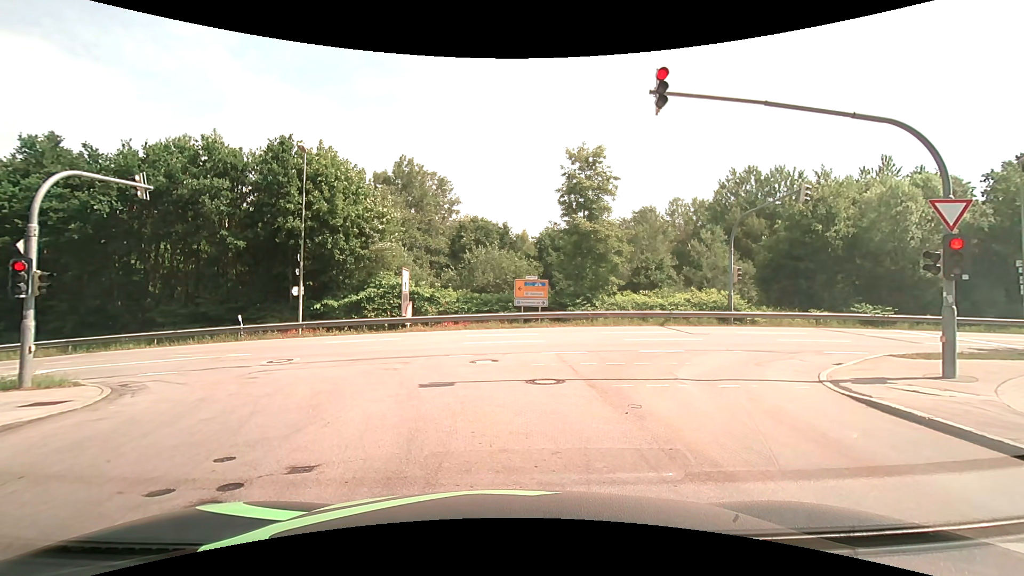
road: residential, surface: asphalt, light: Day
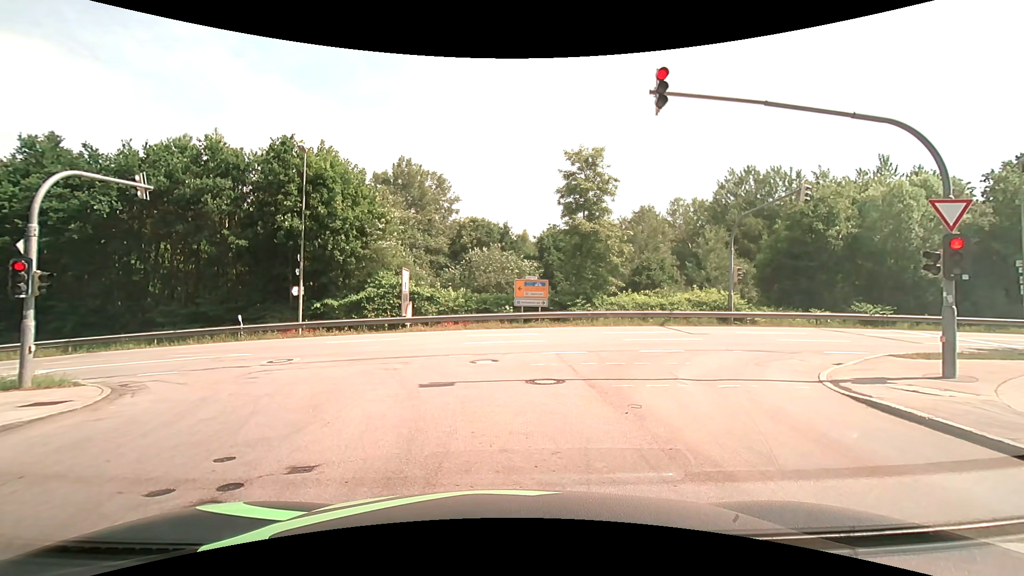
(0.0, 0.0) m; 0°
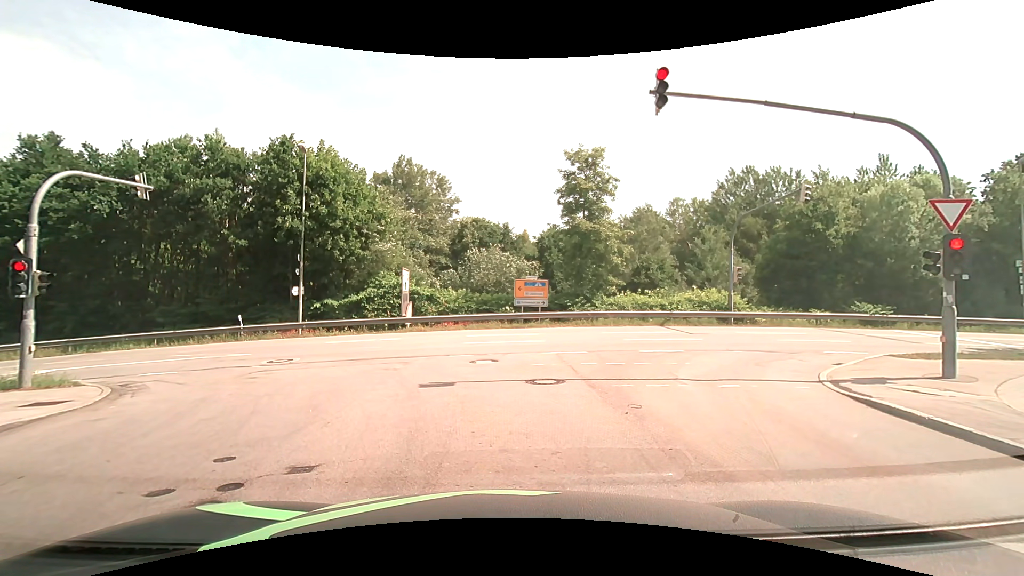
(0.0, 0.0) m; 0°
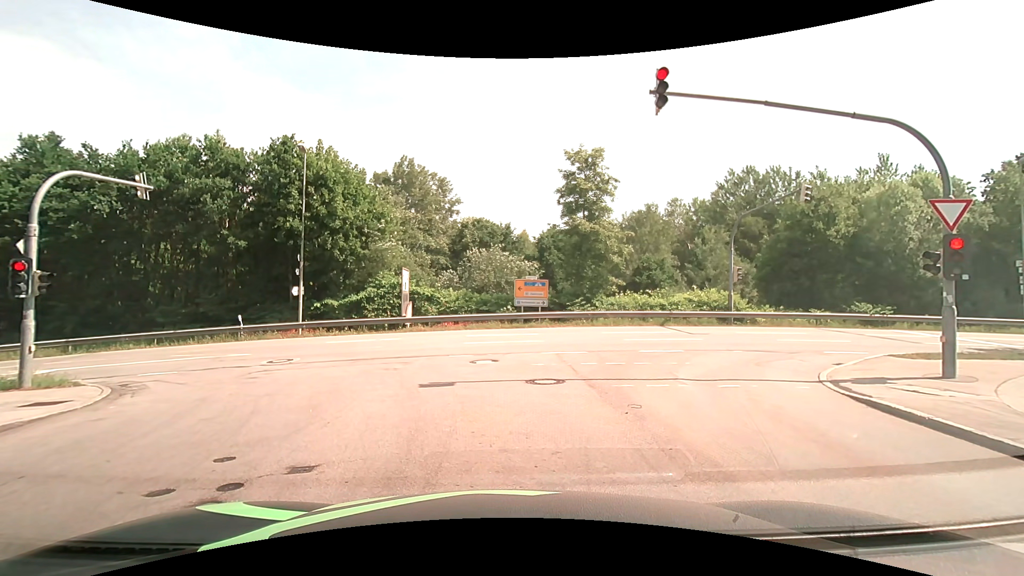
(0.0, 0.0) m; 0°
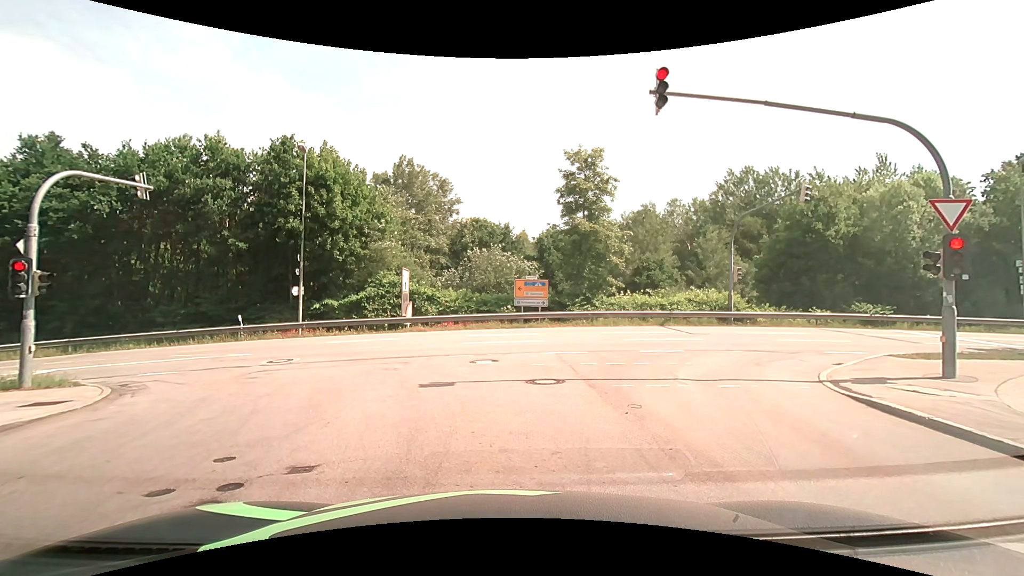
(0.0, 0.0) m; 0°
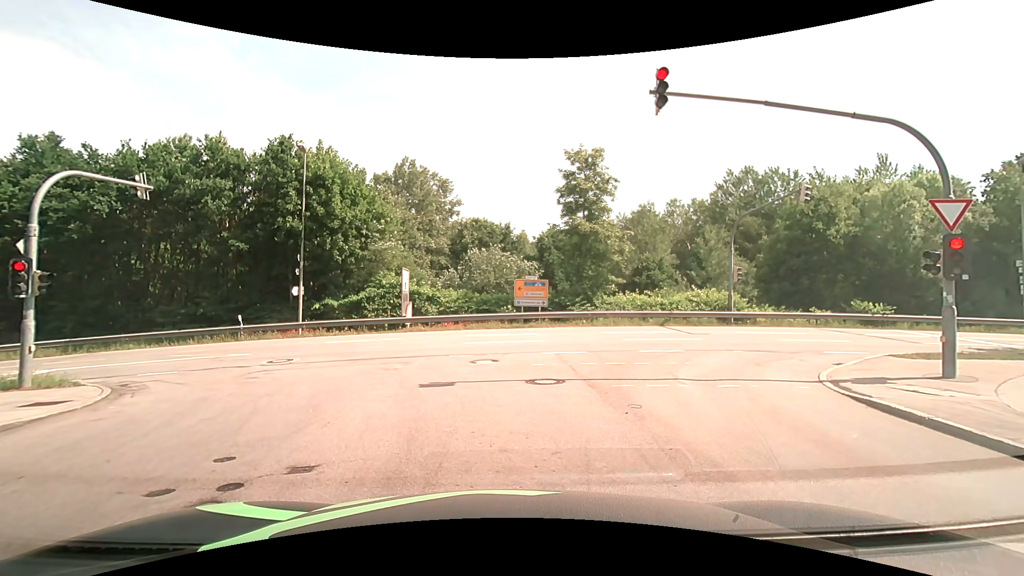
(0.0, 0.0) m; 0°
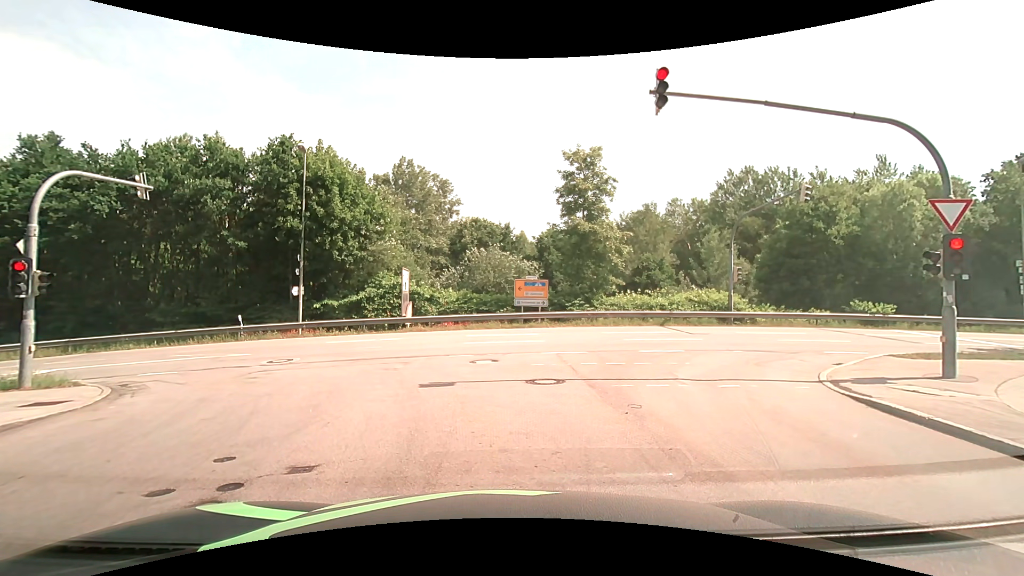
(0.0, 0.0) m; 0°
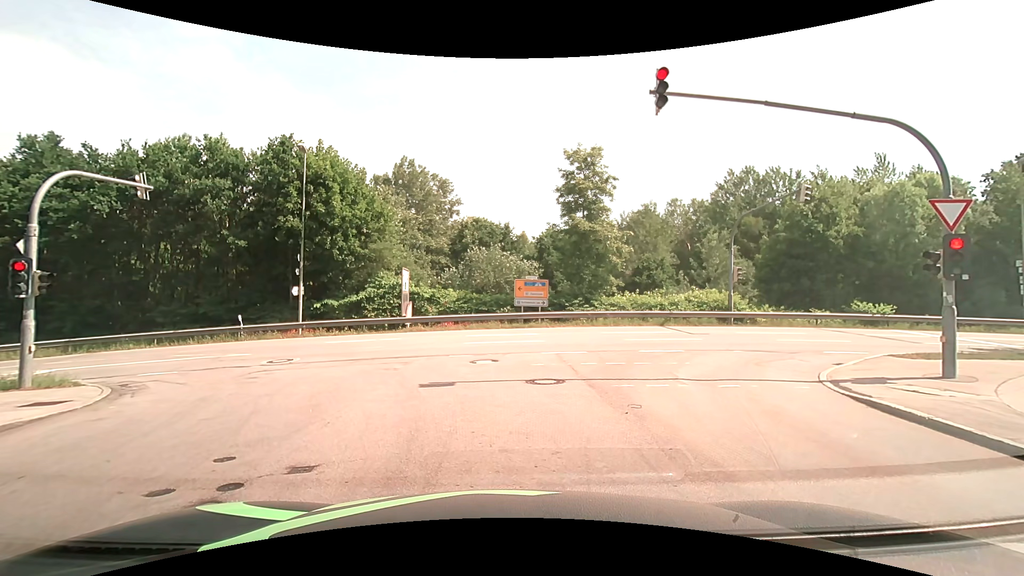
(0.0, 0.0) m; 0°
(0, +10) (-3, +19) (-11, +25) (-21, +26) (-31, +26) (-41, +25) (-51, +25) (-61, +24) (-71, +23) (-81, +22) m
